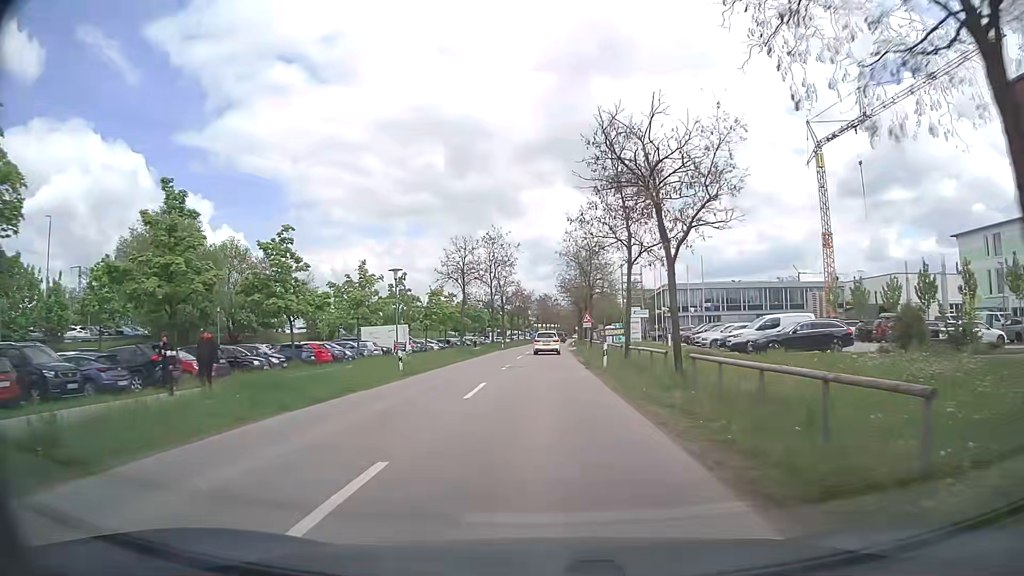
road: tertiary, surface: asphalt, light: Day
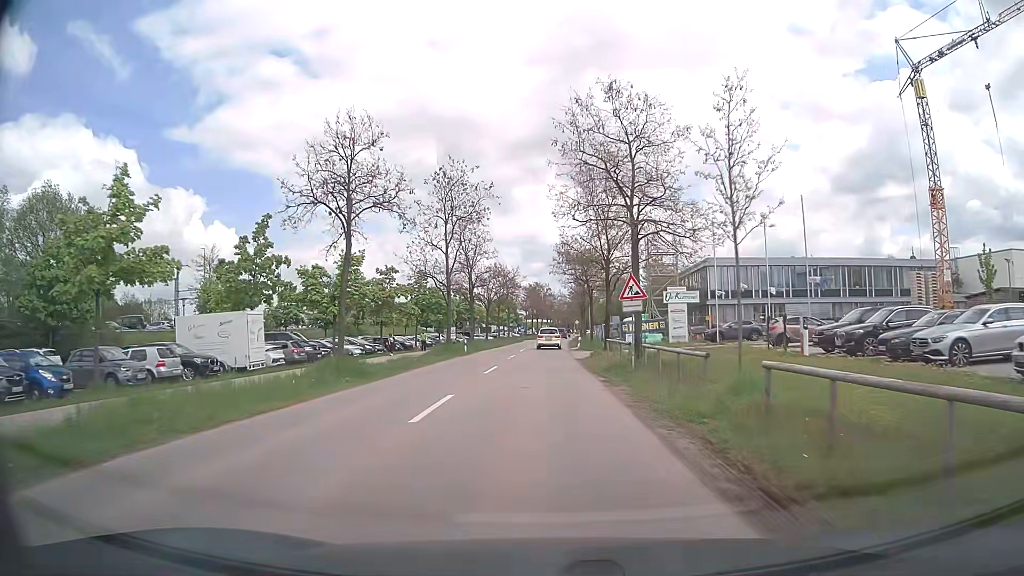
(+0.2, +28.8) m; 0°
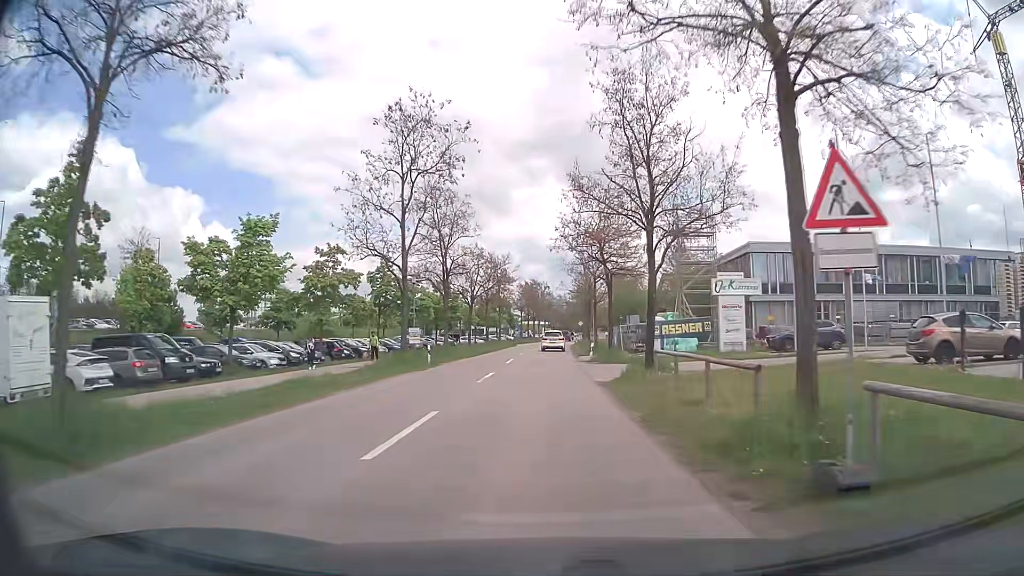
(+0.1, +14.4) m; +1°
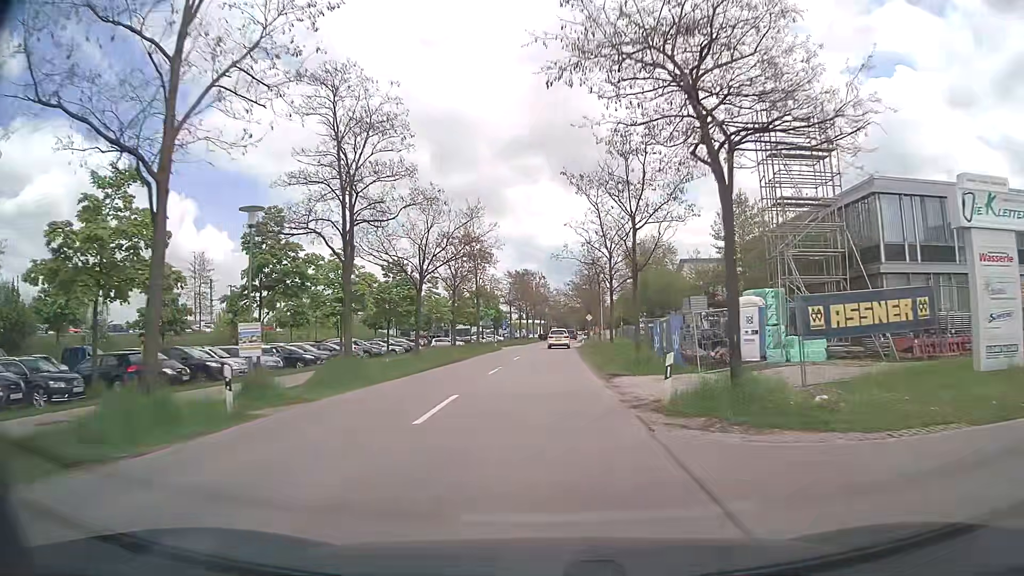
(+0.2, +21.5) m; 0°
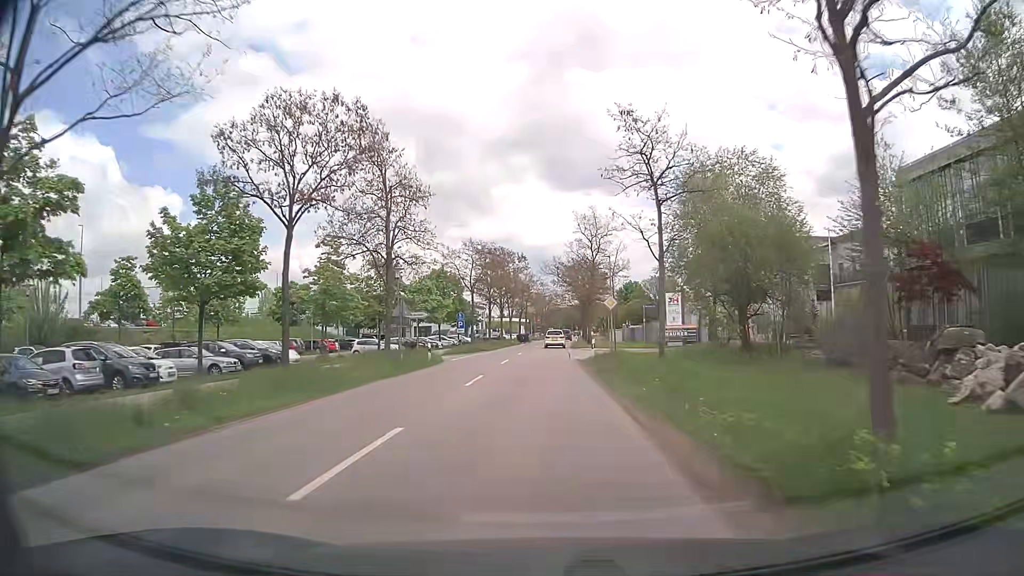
(+0.5, +28.5) m; +2°
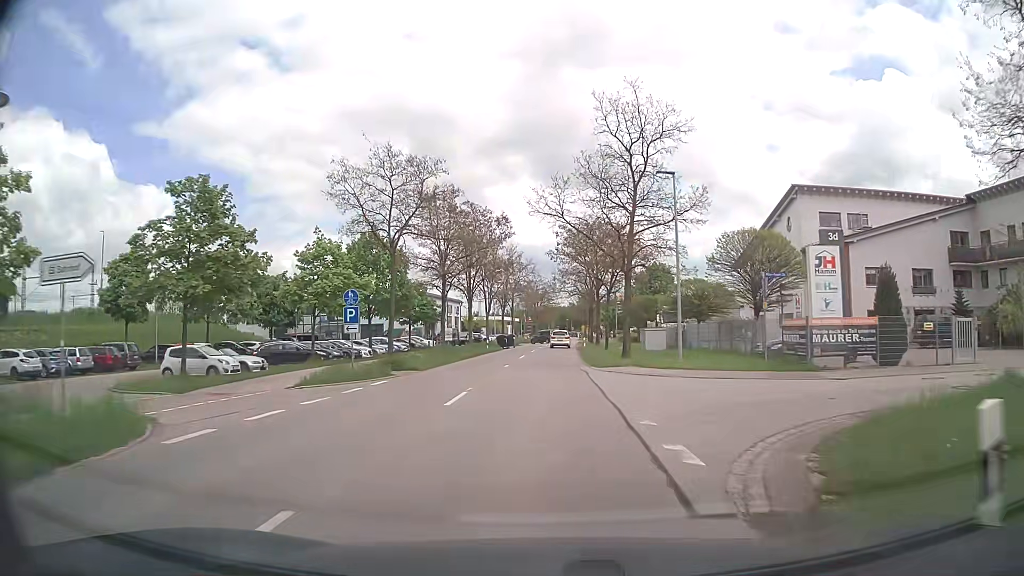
(0.0, +28.6) m; +1°
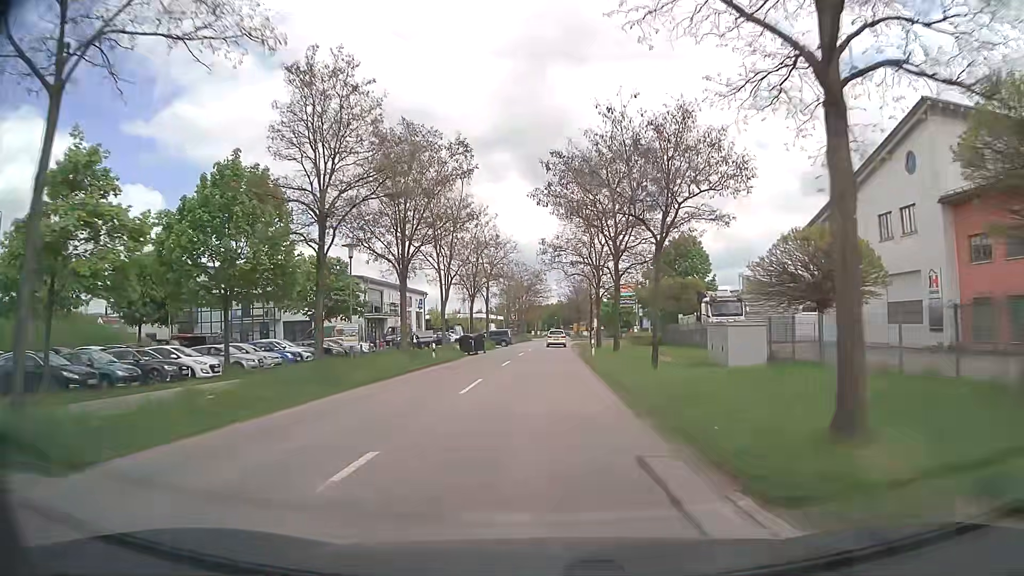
(+0.1, +21.4) m; +1°
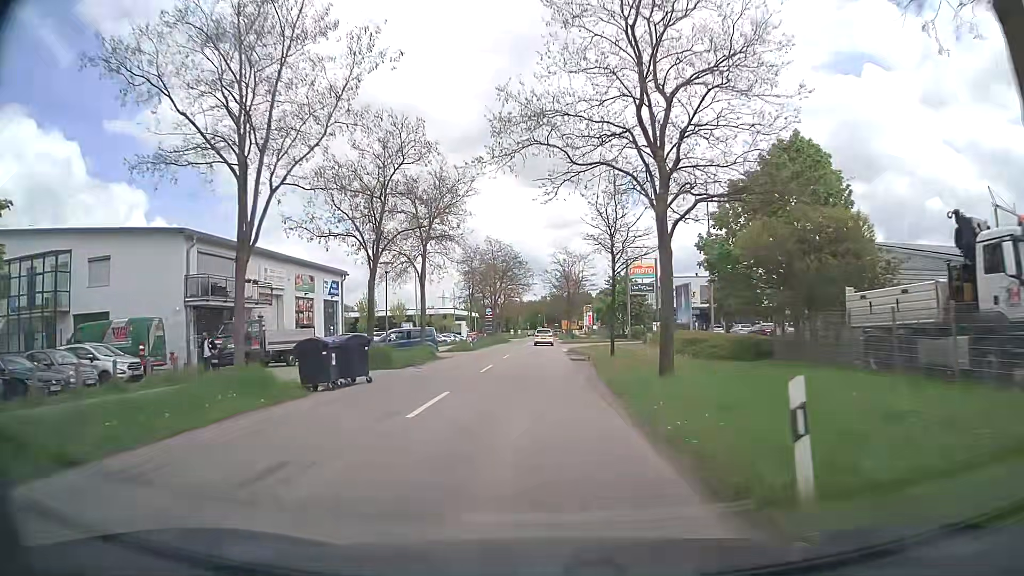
(+0.3, +28.5) m; +1°
(0, +10) (0, +20) (0, +30) (0, +40) (0, +50) (0, +60) (0, +70) (0, +80) (0, +90) (0, +100) m
